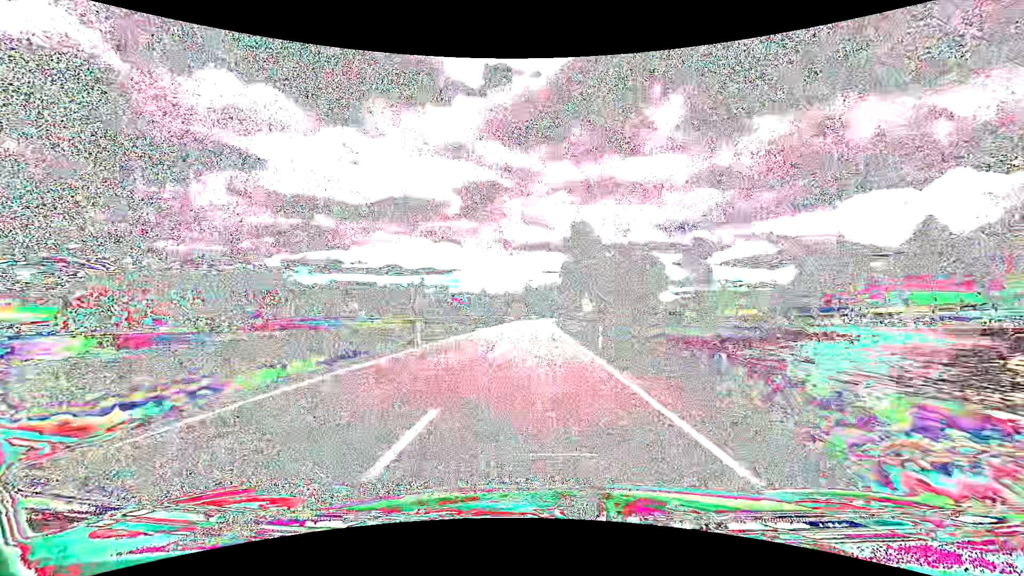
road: secondary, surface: asphalt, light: Day
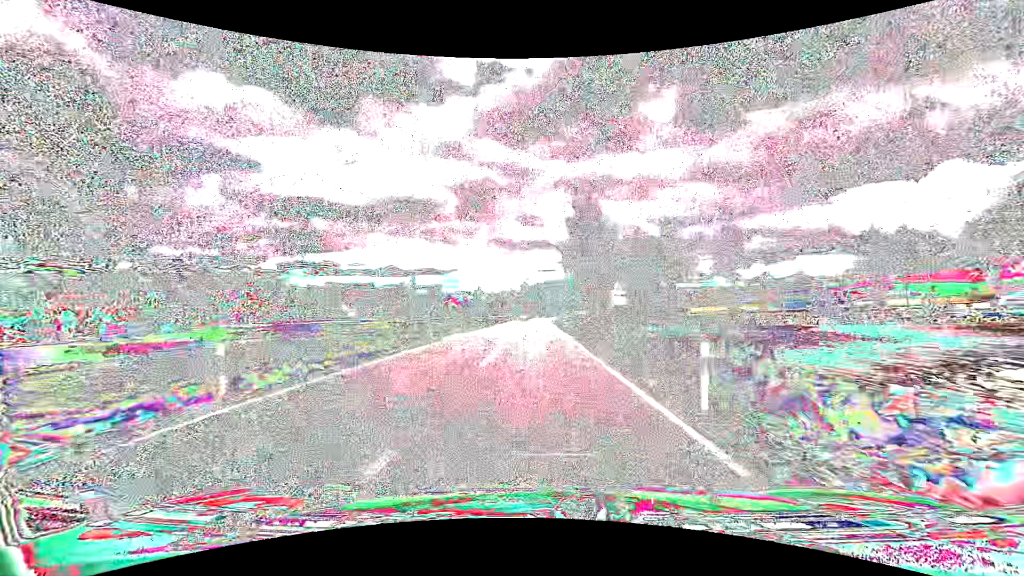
(0.0, +13.4) m; 0°
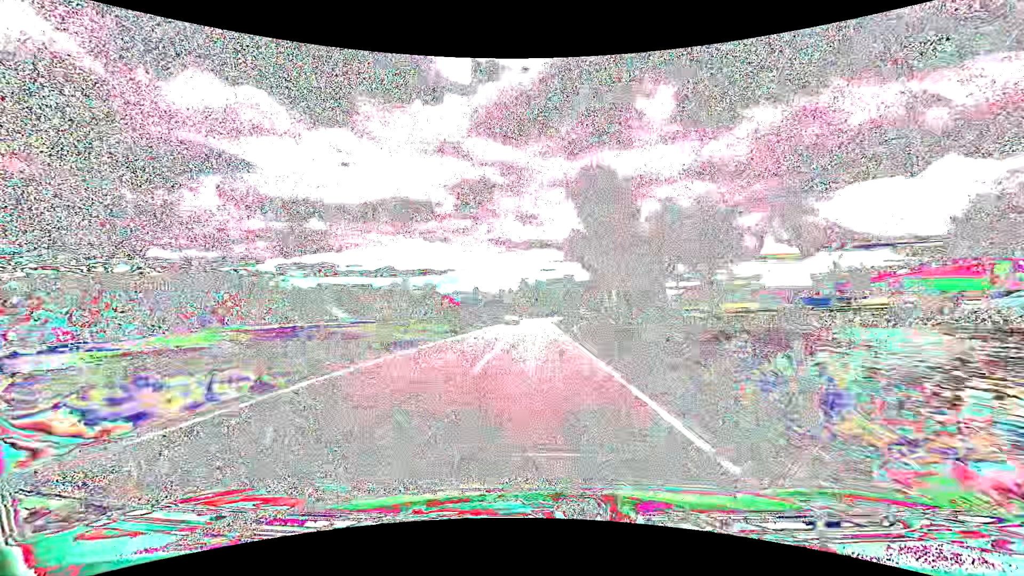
(0.0, +13.3) m; 0°
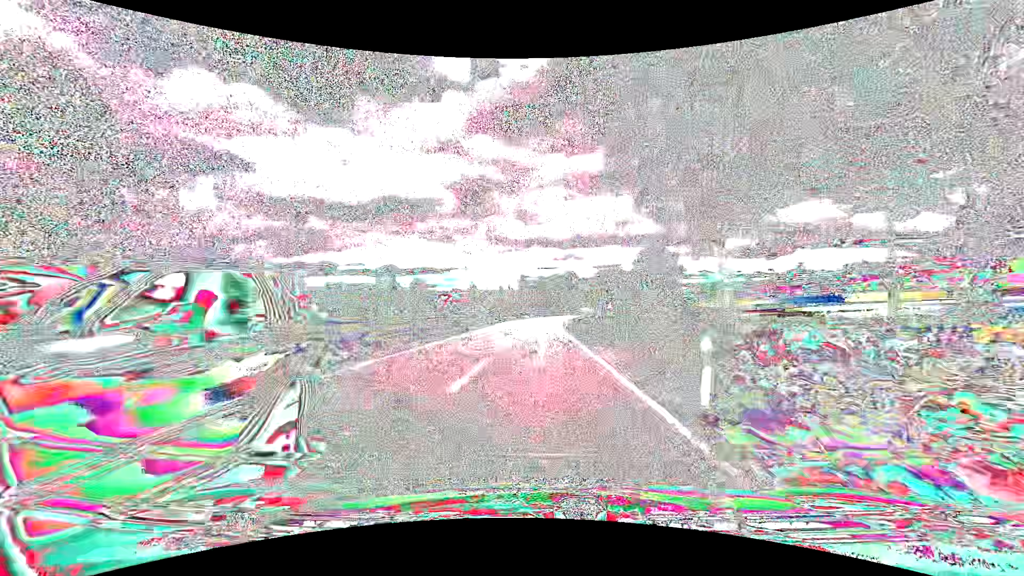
(0.0, +25.9) m; 0°
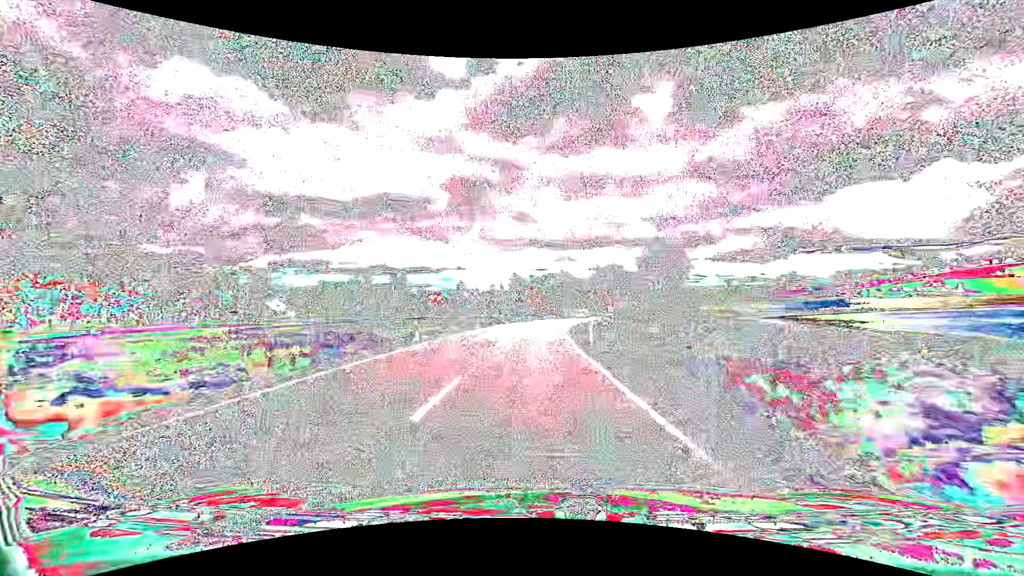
(0.0, +25.4) m; 0°
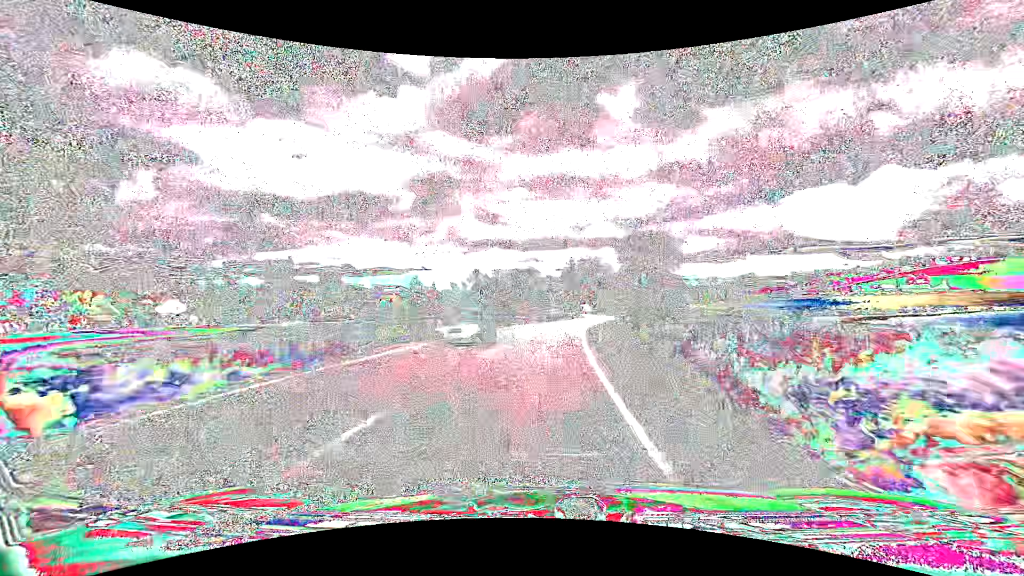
(+1.1, +37.9) m; +4°
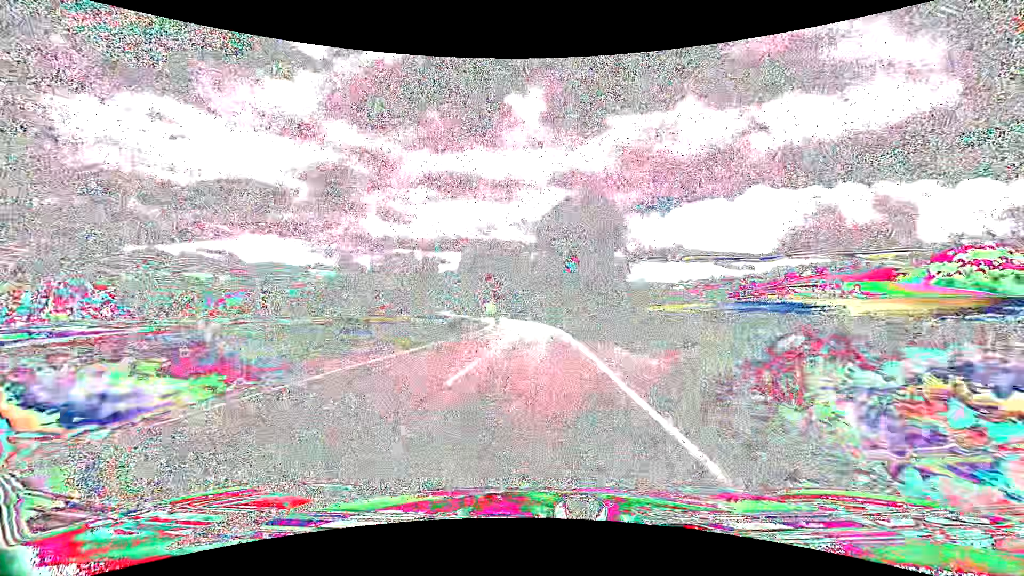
(+5.9, +62.1) m; +11°
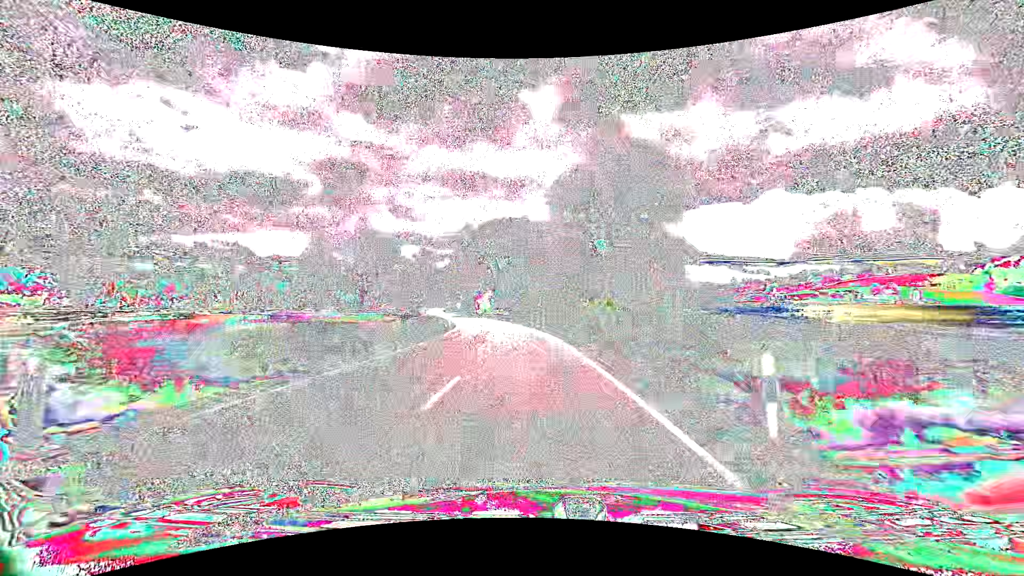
(+0.1, +37.3) m; -1°
(0, +10) (0, +20) (-1, +30) (-2, +40) (-3, +50) (-5, +60) (-7, +70) (-9, +79) (-12, +89) (-15, +98) m
